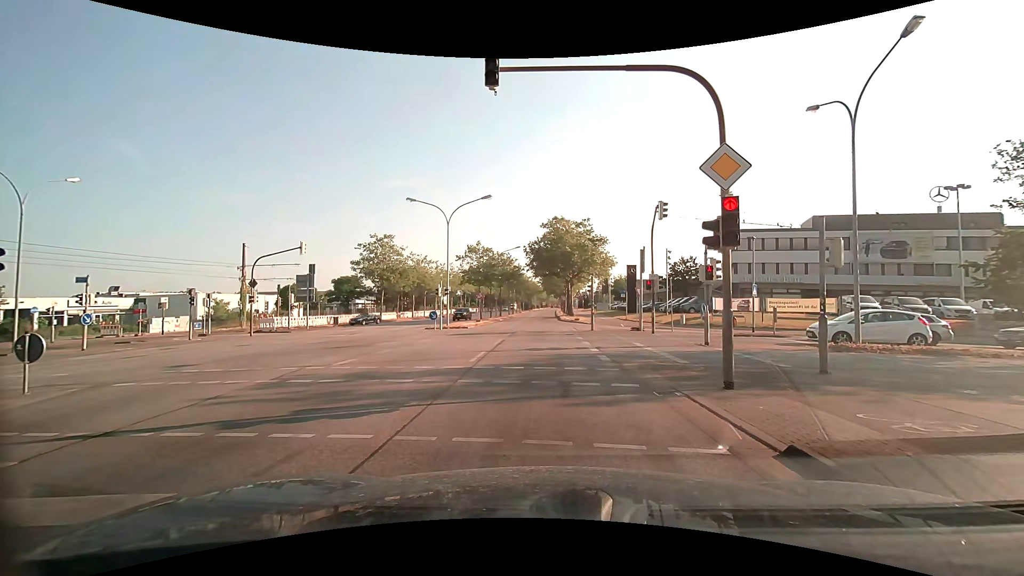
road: primary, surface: asphalt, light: Day
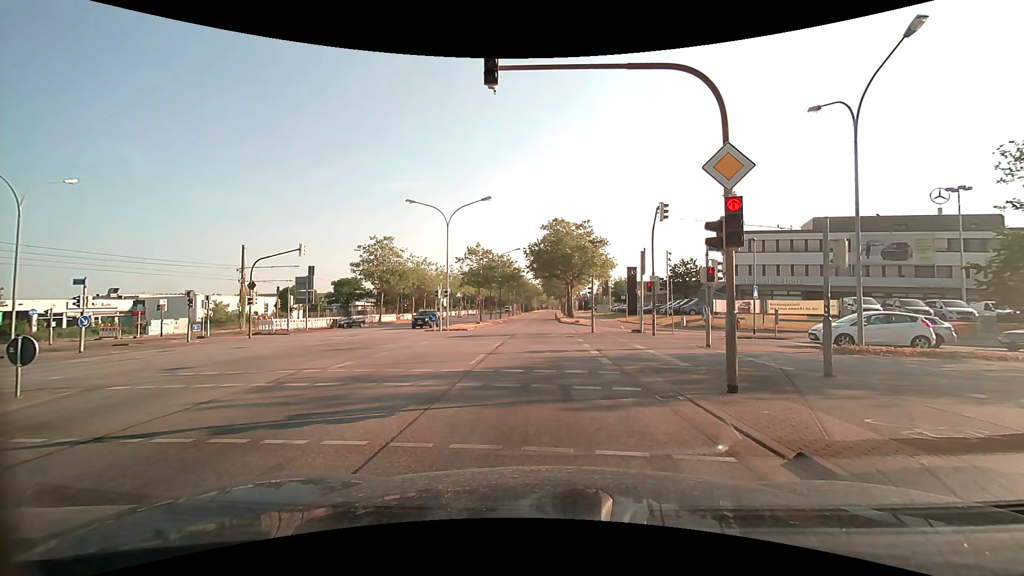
(0.0, +0.2) m; 0°
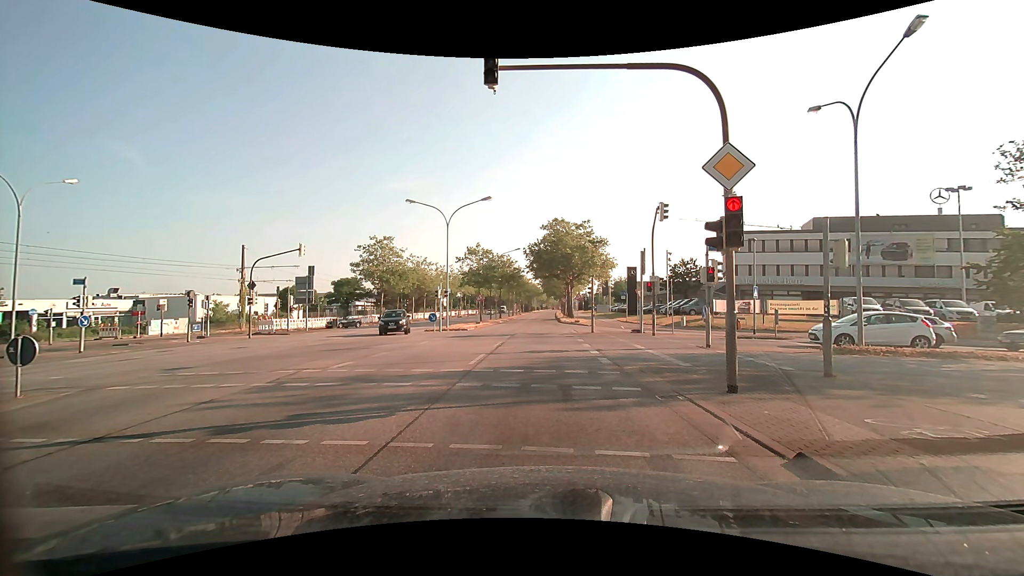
(0.0, 0.0) m; 0°
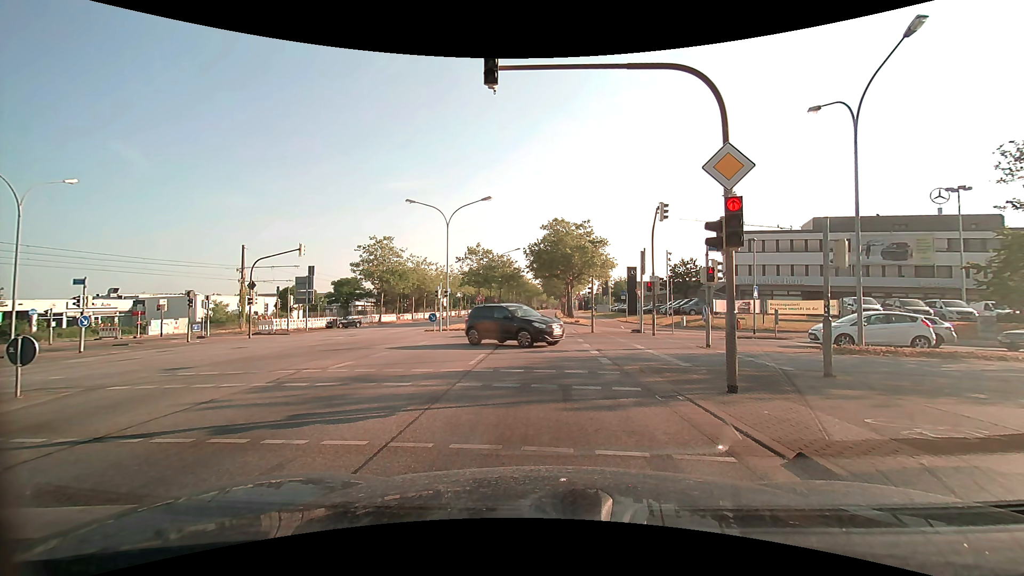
(0.0, 0.0) m; 0°
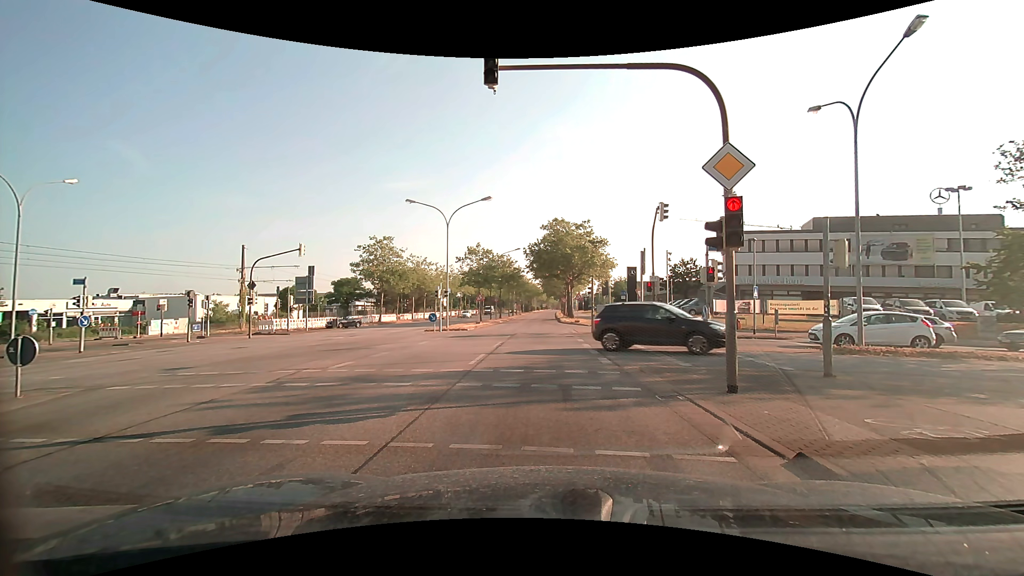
(0.0, 0.0) m; 0°
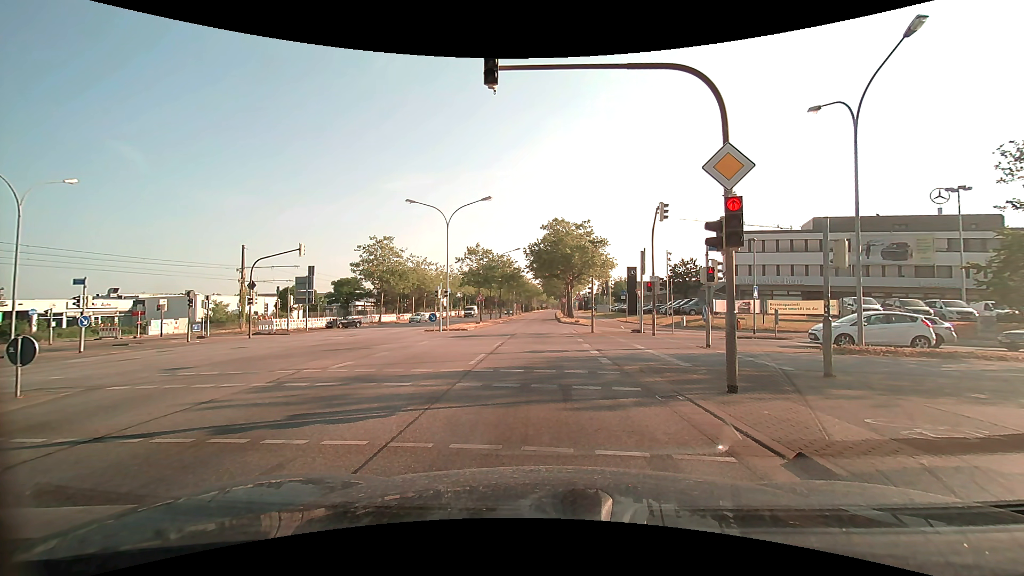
(0.0, 0.0) m; 0°
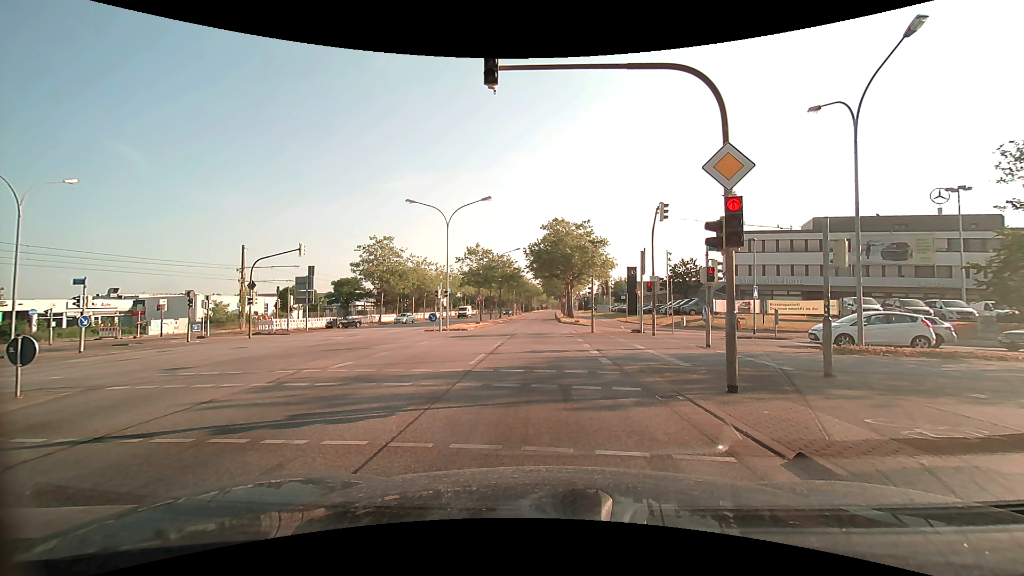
(0.0, 0.0) m; 0°
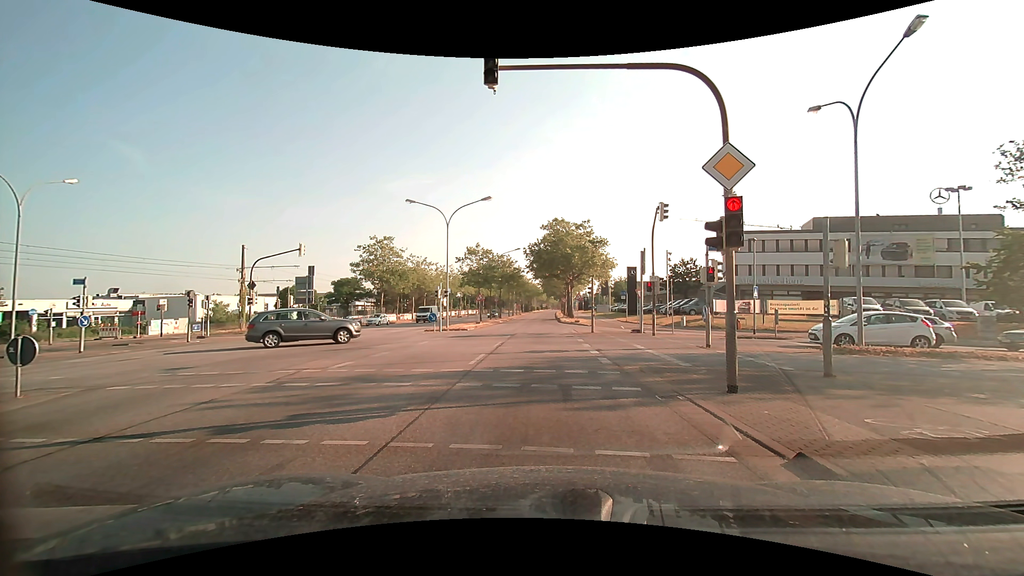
(0.0, 0.0) m; 0°
